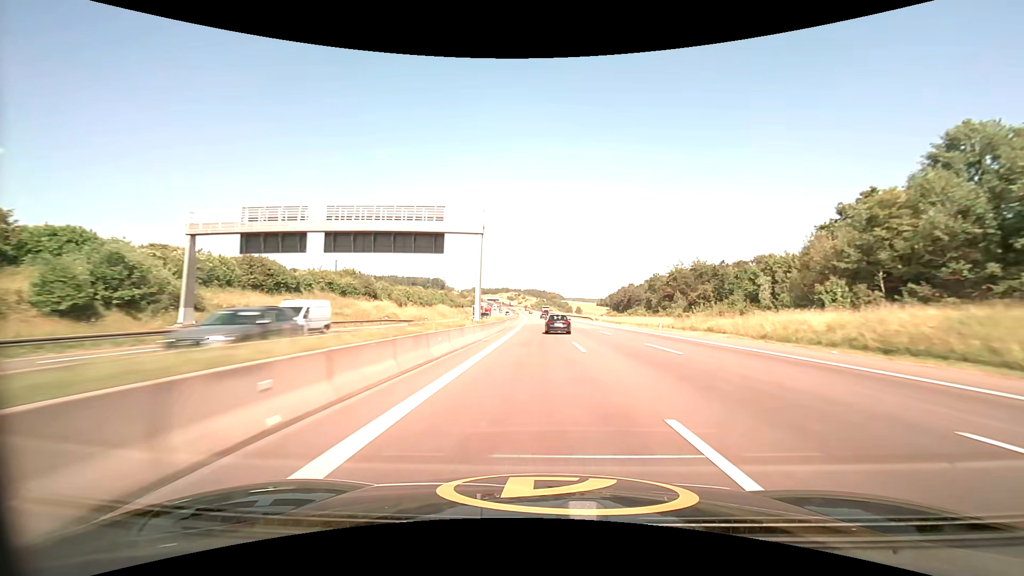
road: motorway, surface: asphalt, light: Day
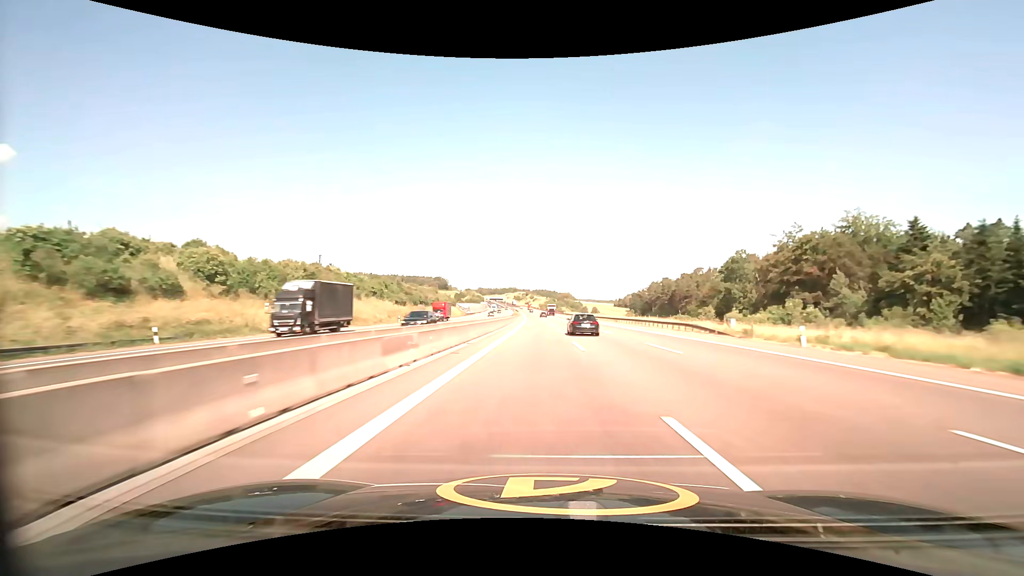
(-0.5, +72.1) m; -1°
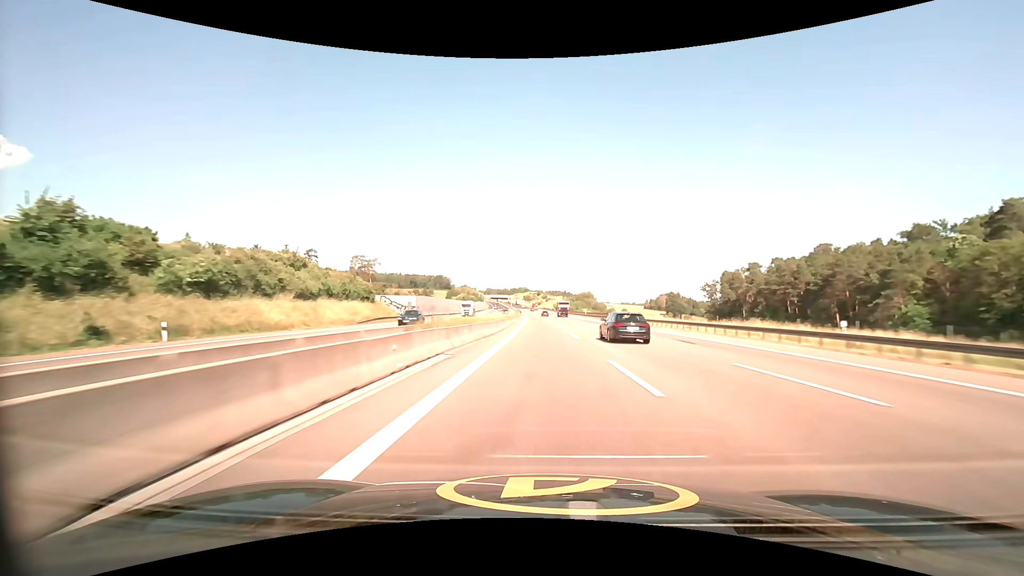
(-1.6, +100.0) m; -2°
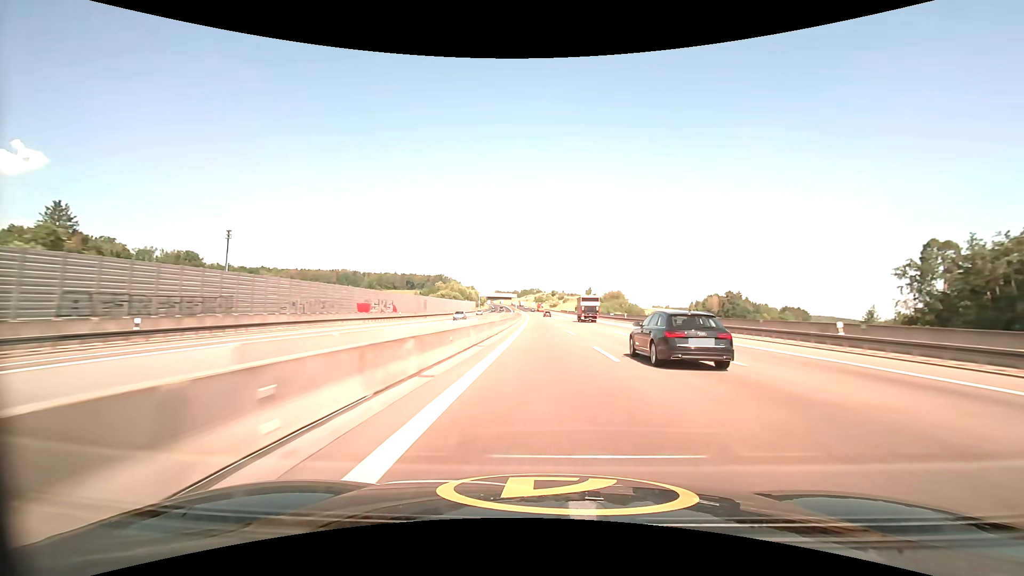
(-1.3, +101.7) m; -1°
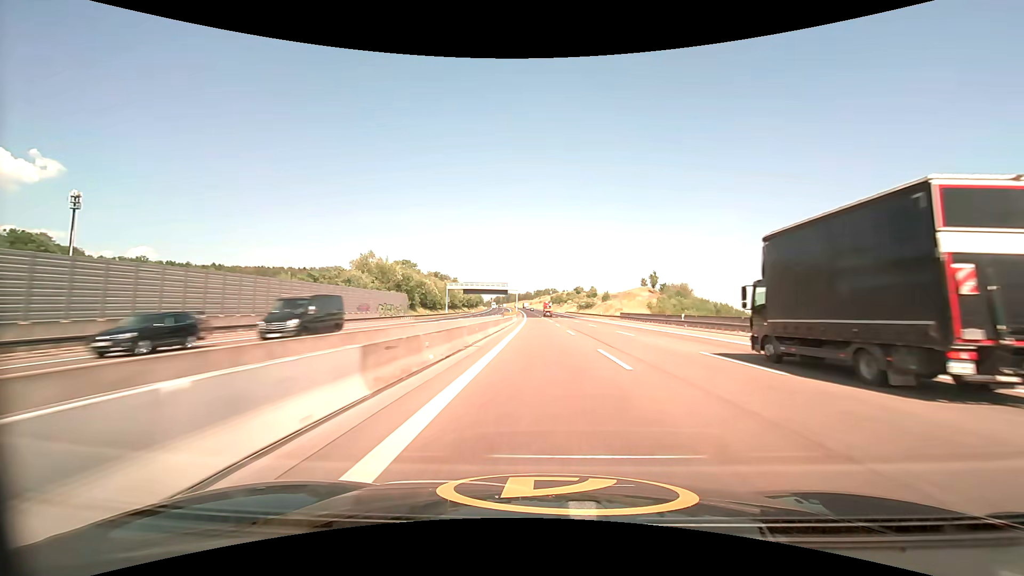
(-2.1, +127.6) m; -2°
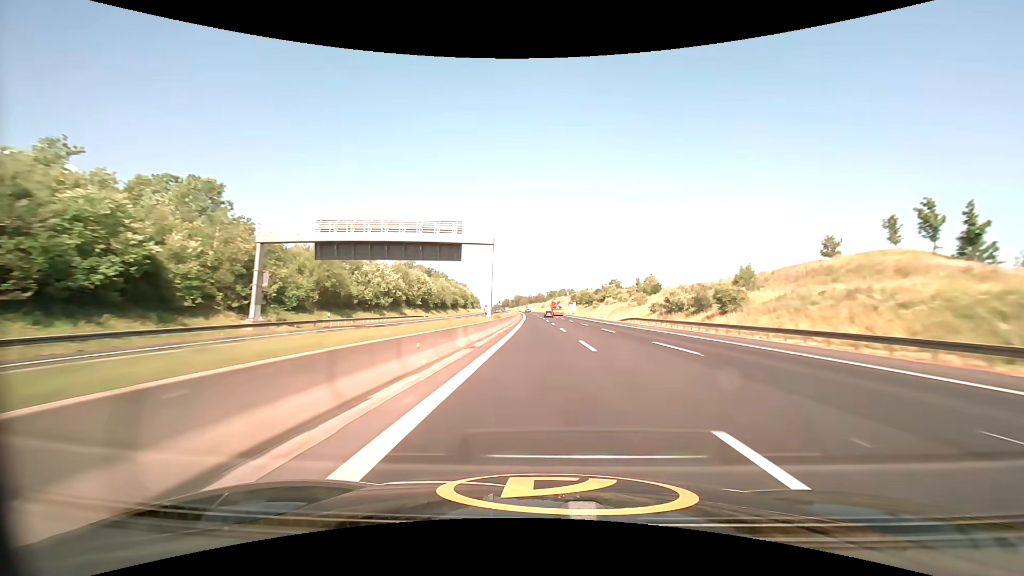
(-1.6, +101.5) m; -1°
